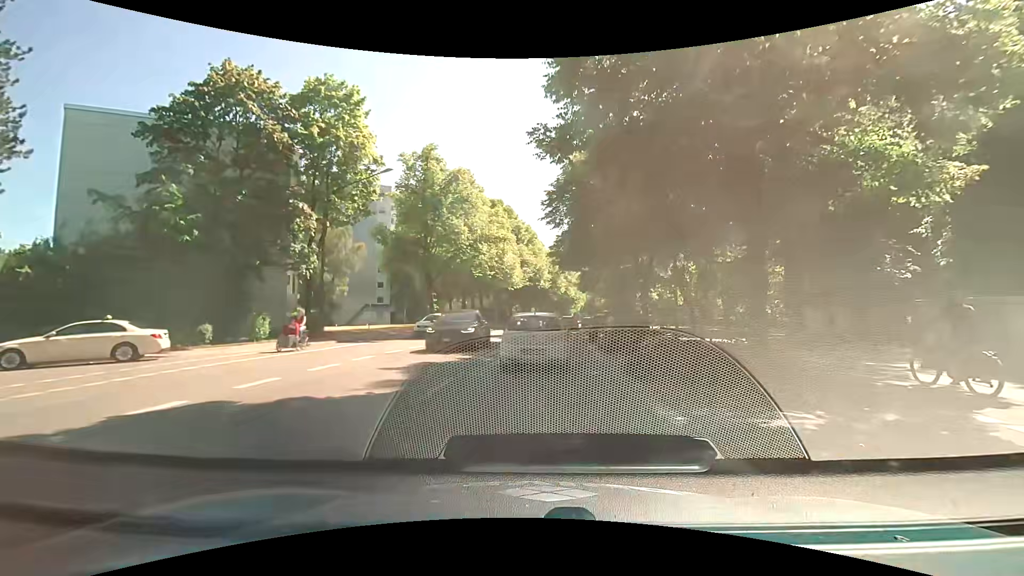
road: secondary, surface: asphalt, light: Day
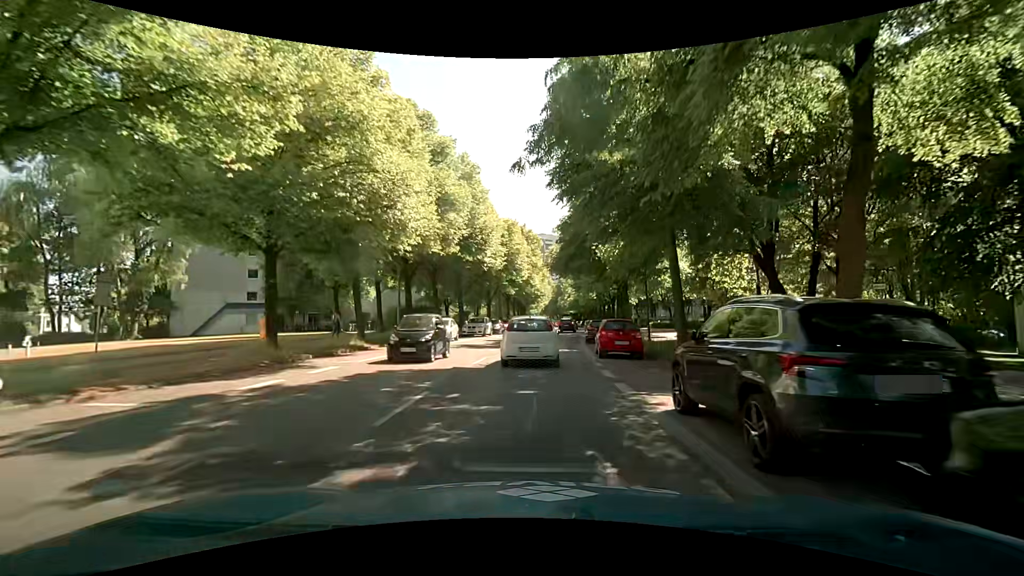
(+1.3, +28.4) m; +5°
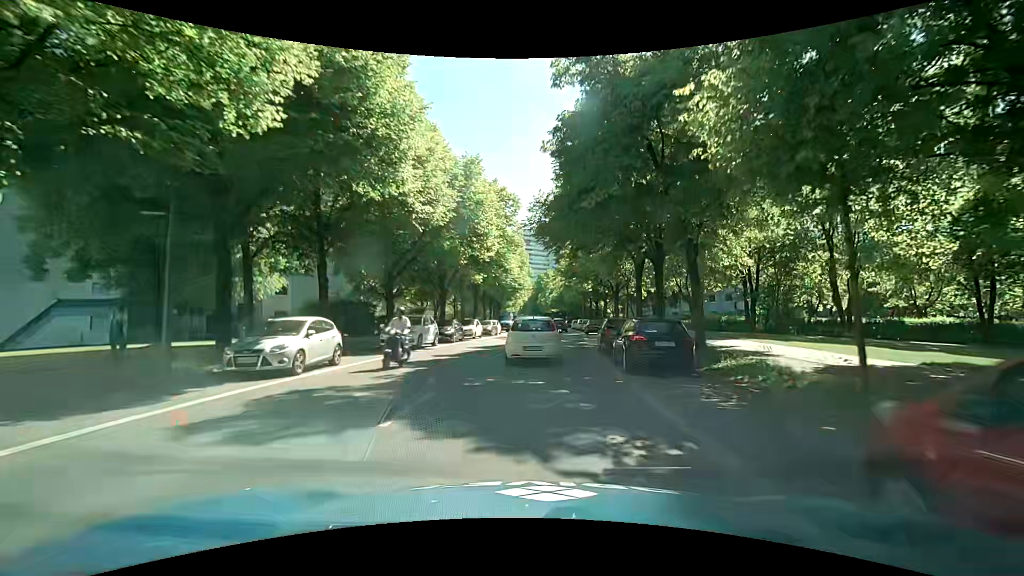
(+0.3, +18.0) m; +1°
(0, +10) (+1, +20) (+2, +30) (+3, +40) (+4, +50) (+5, +60) (+6, +70) (+7, +80) (+7, +90) (+7, +100) m
